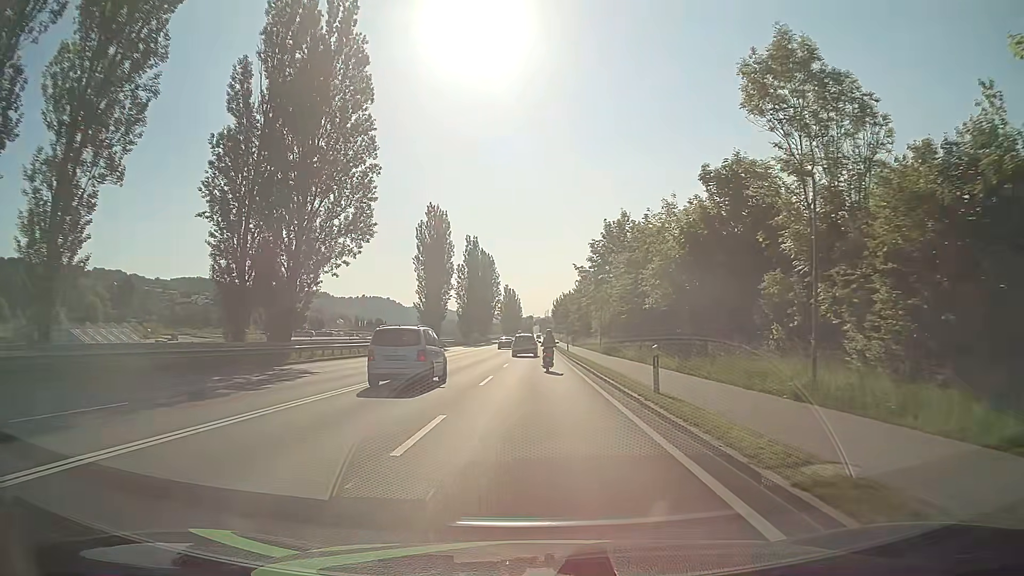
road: primary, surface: asphalt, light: Day
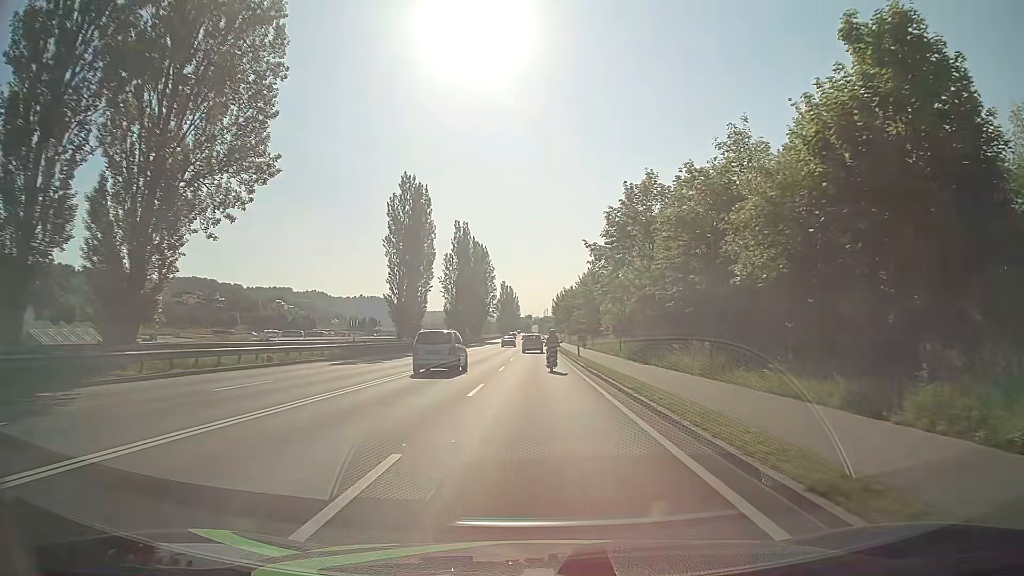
(+0.1, +16.0) m; 0°
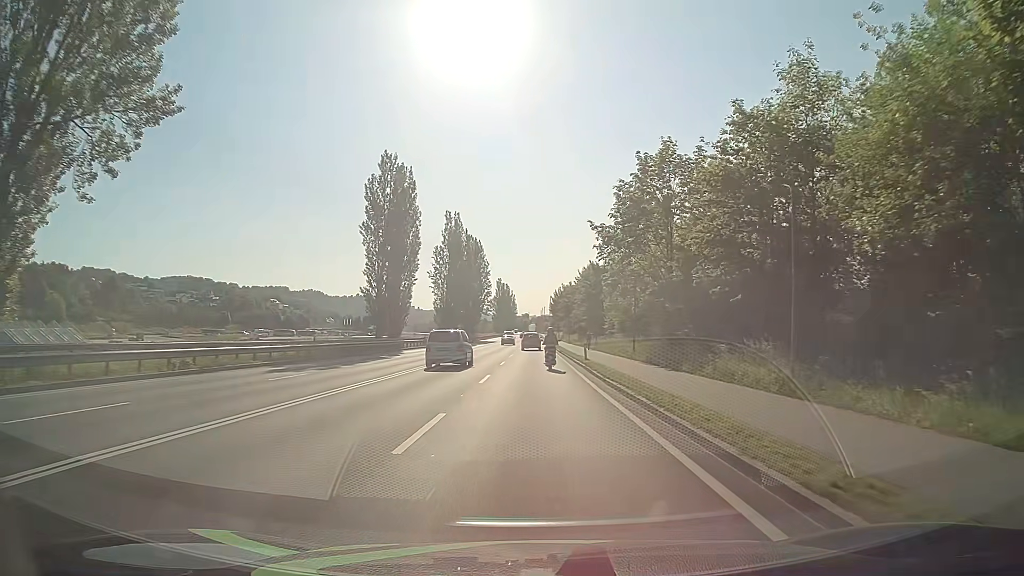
(0.0, +8.0) m; 0°
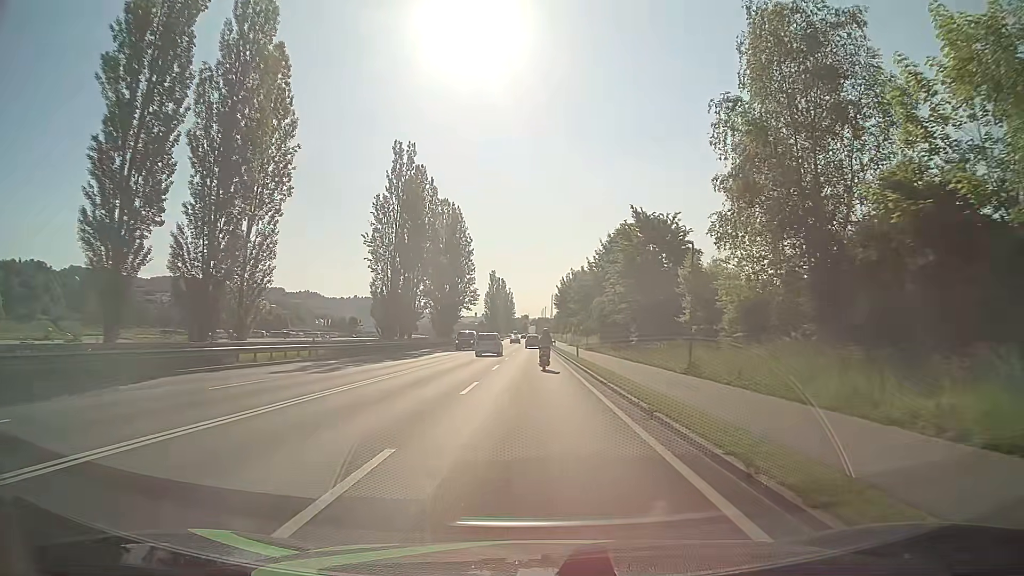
(+0.1, +39.9) m; 0°
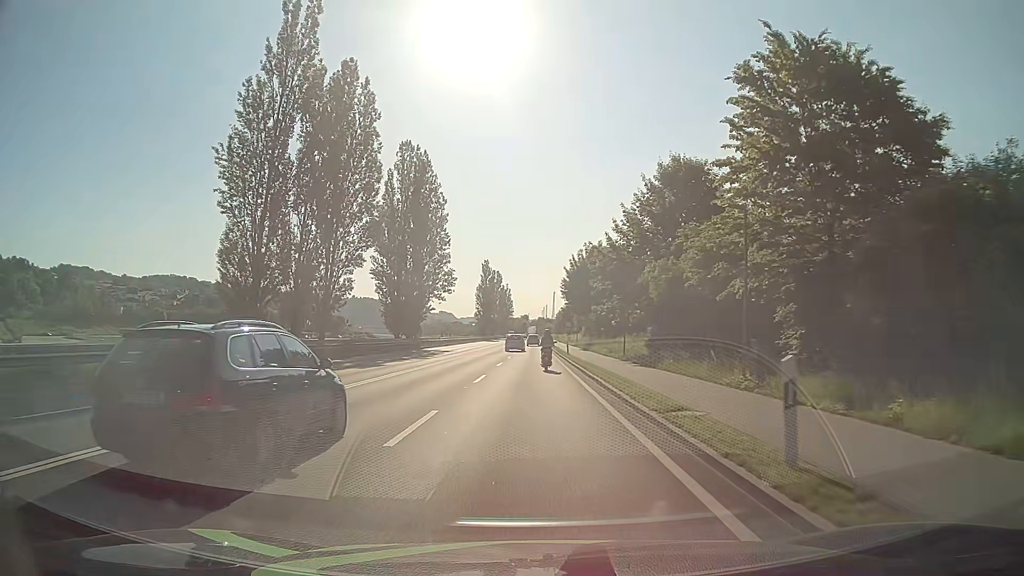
(+0.1, +31.9) m; 0°
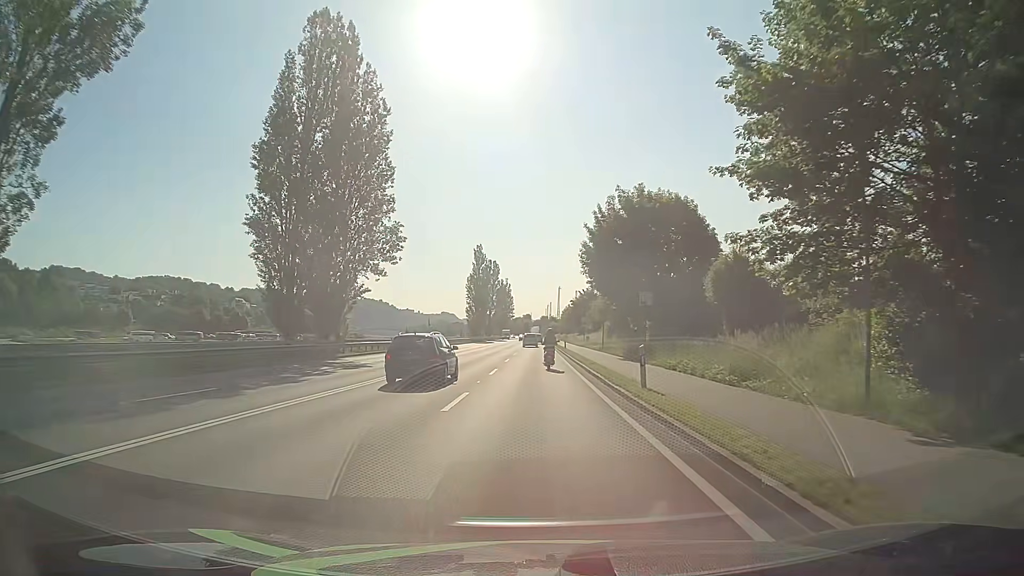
(0.0, +32.1) m; 0°
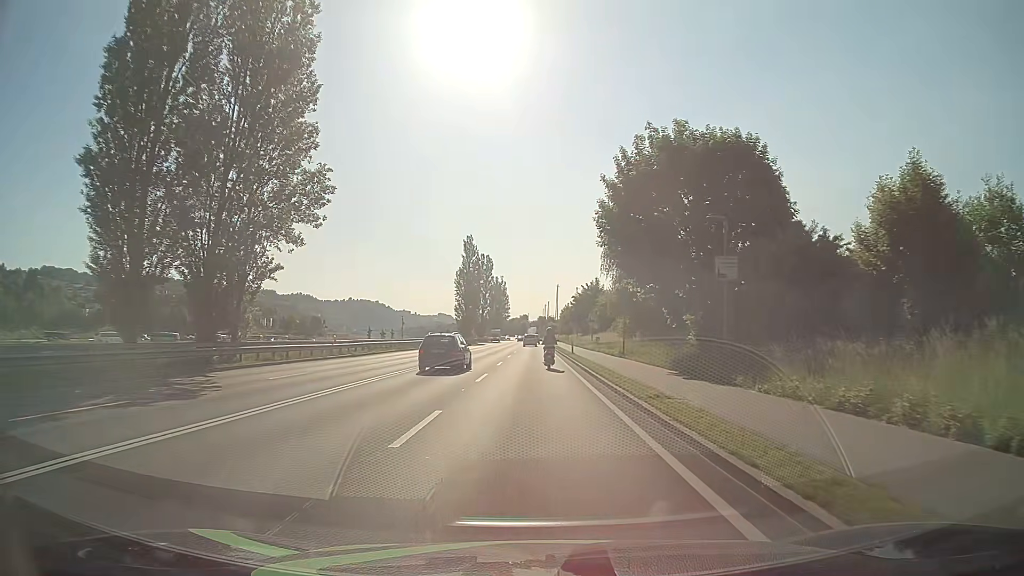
(0.0, +16.2) m; 0°
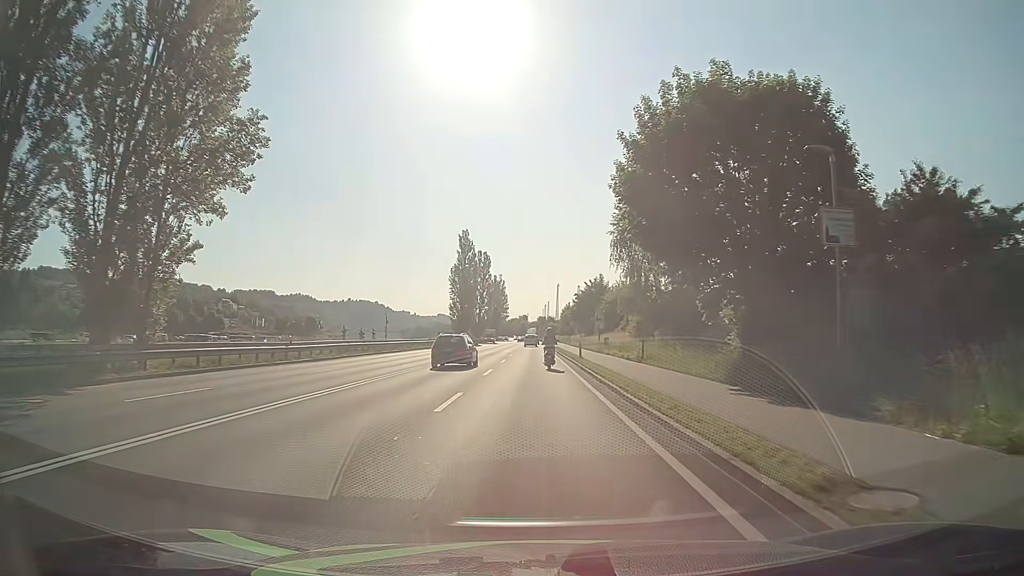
(0.0, +8.1) m; 0°
